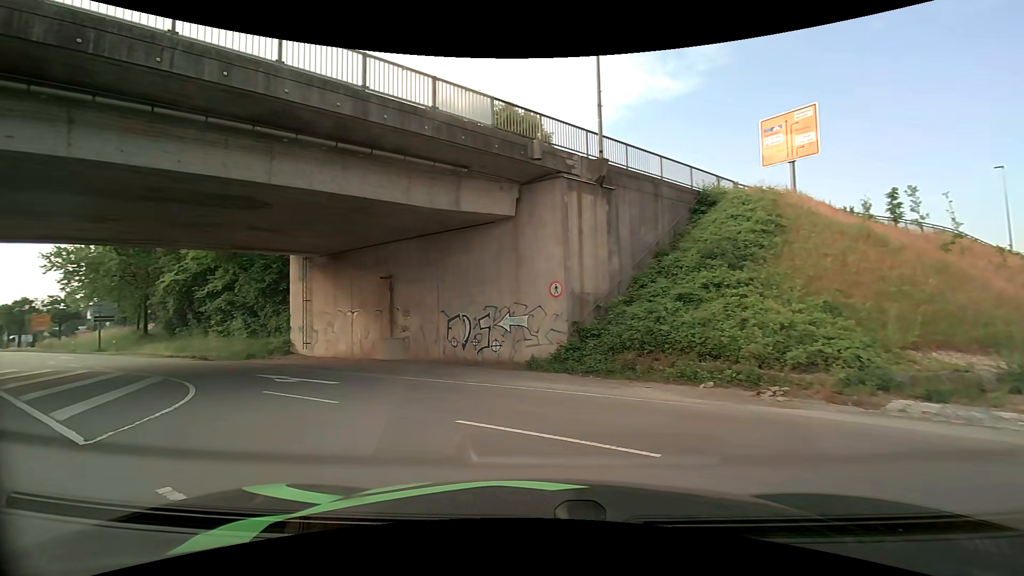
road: service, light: Day
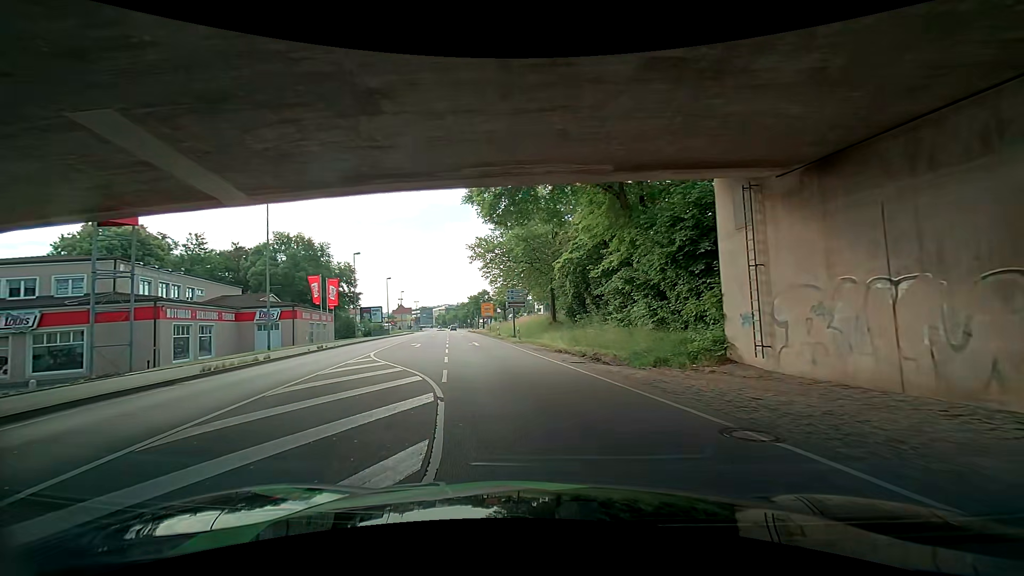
(-5.3, +12.7) m; -41°
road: primary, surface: asphalt
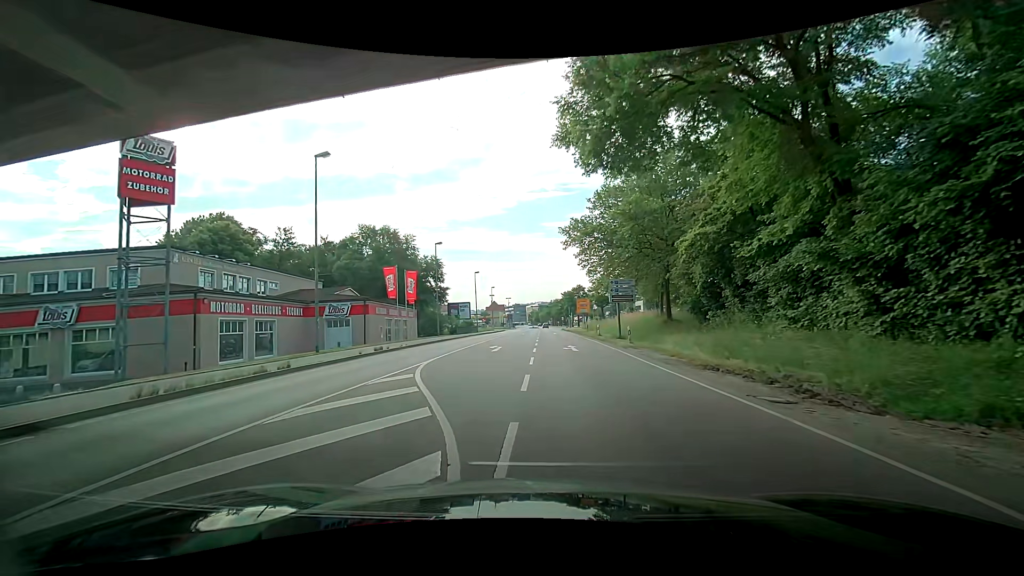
(-0.8, +8.0) m; -12°
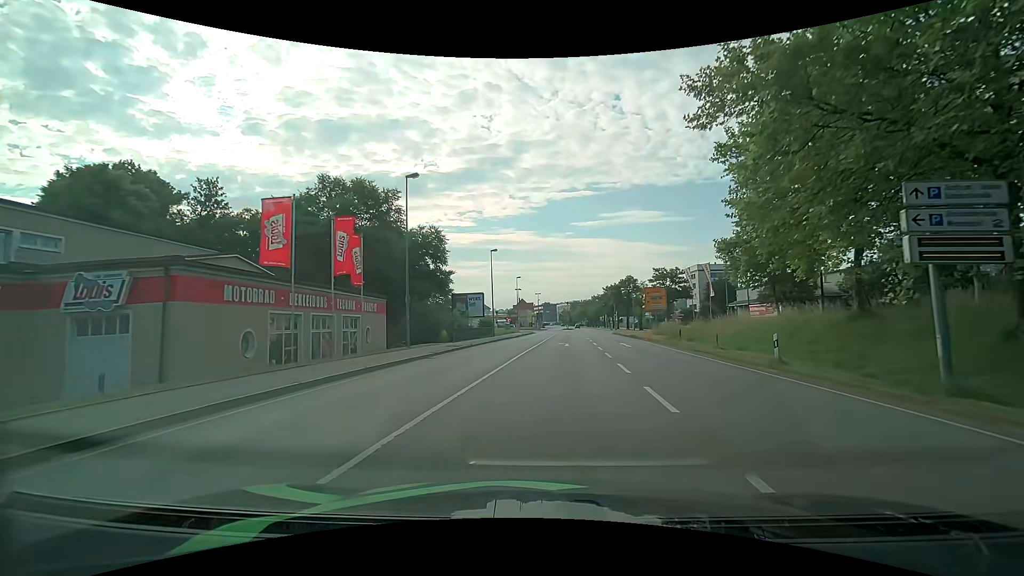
(-0.8, +26.3) m; -2°
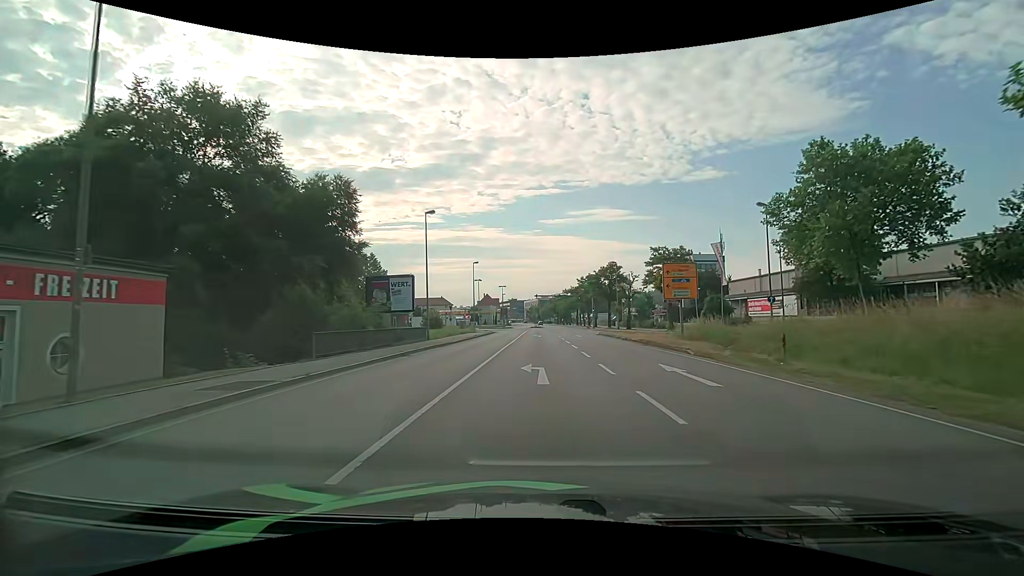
(+0.8, +19.2) m; +4°
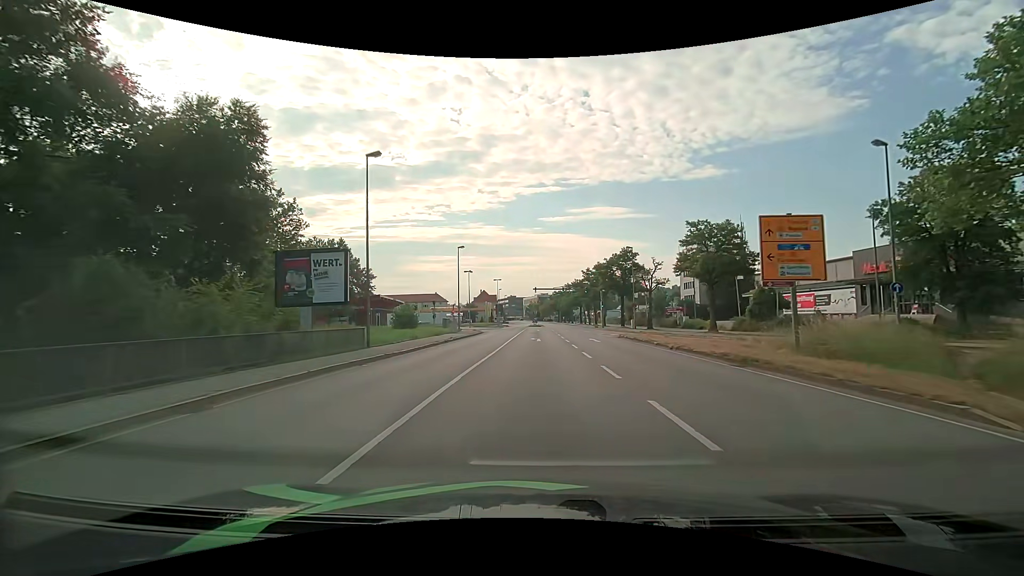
(0.0, +13.5) m; 0°
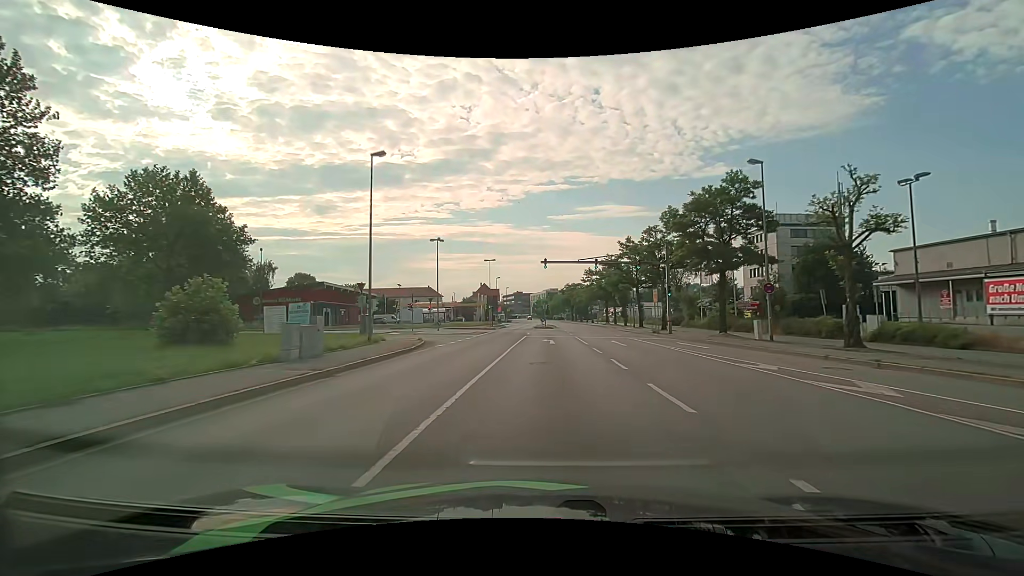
(-0.6, +33.9) m; -1°
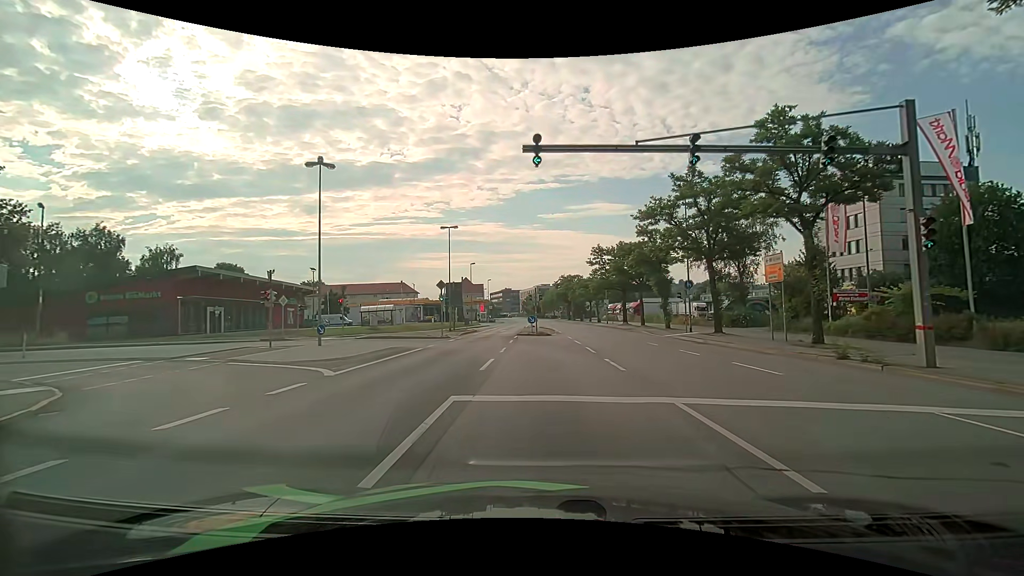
(+0.3, +27.0) m; +1°
(0, +10) (0, +20) (-5, +29) (-14, +32) (-24, +32) (-33, +28) (-42, +24) (-51, +18) (-58, +11) (-64, +4) m
